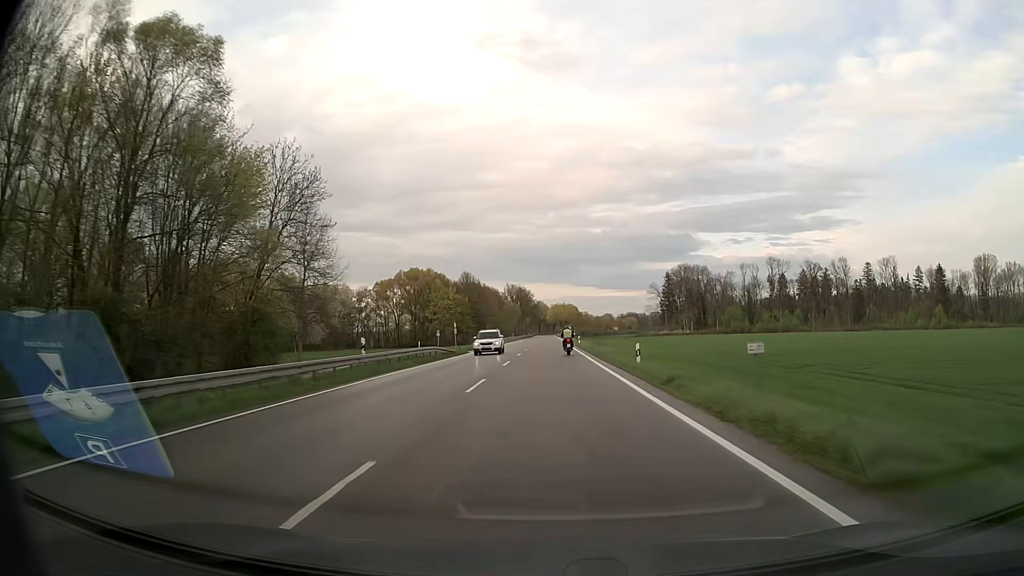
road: secondary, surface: asphalt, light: Day
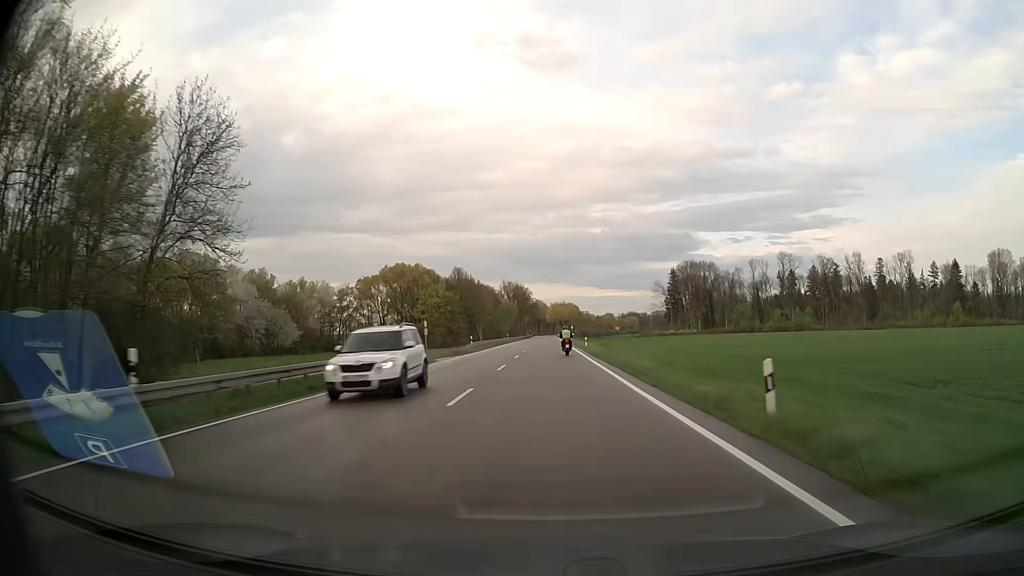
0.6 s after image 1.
(0.0, +14.7) m; 0°
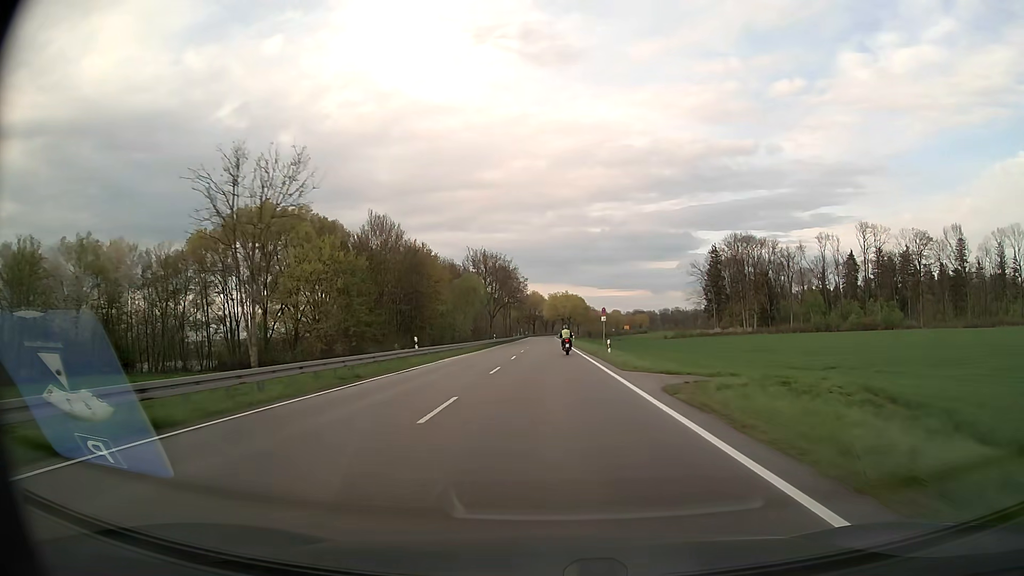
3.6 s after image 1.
(0.0, +74.8) m; 0°
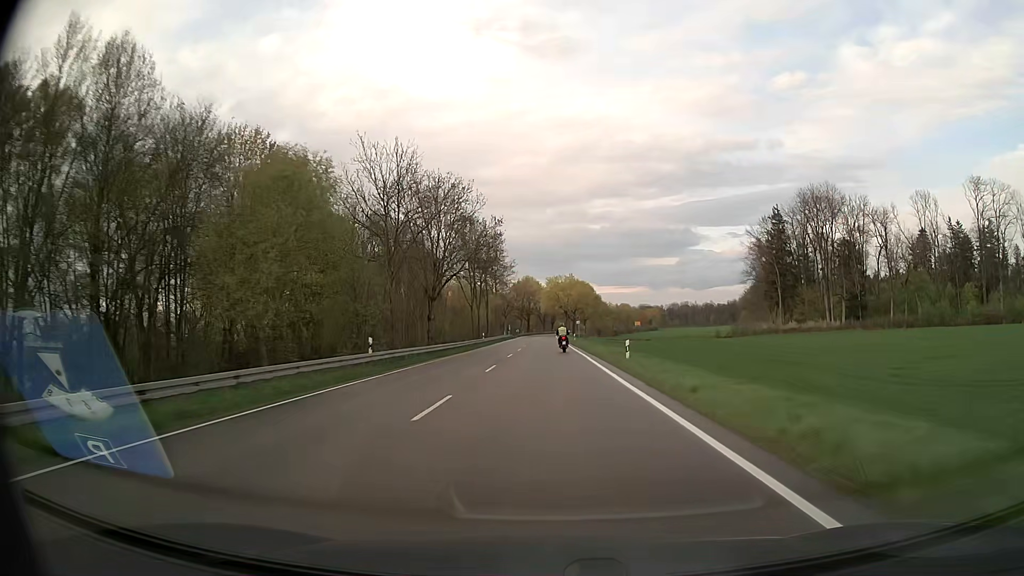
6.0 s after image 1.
(0.0, +60.2) m; 0°
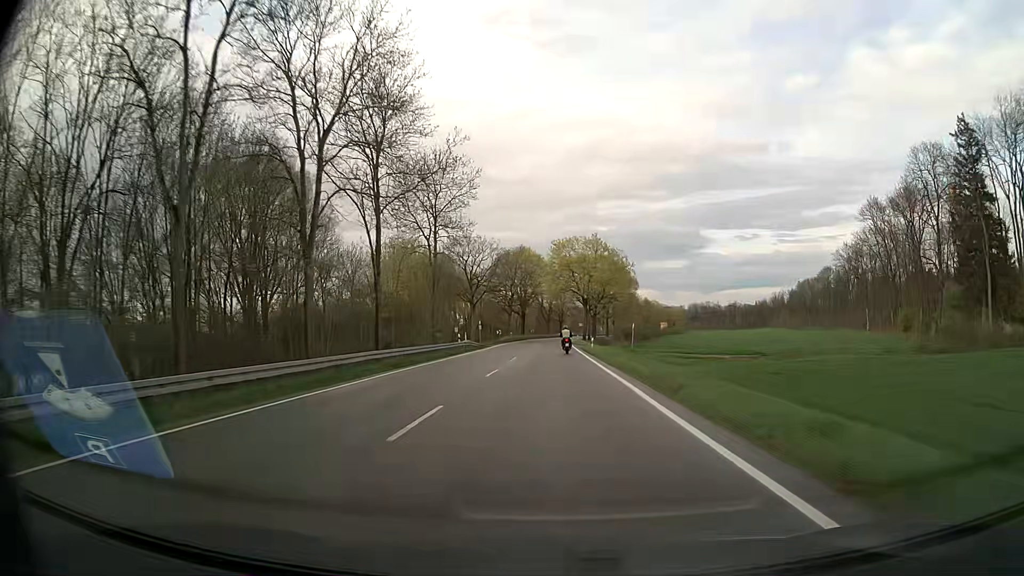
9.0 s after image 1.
(-0.3, +74.0) m; -1°
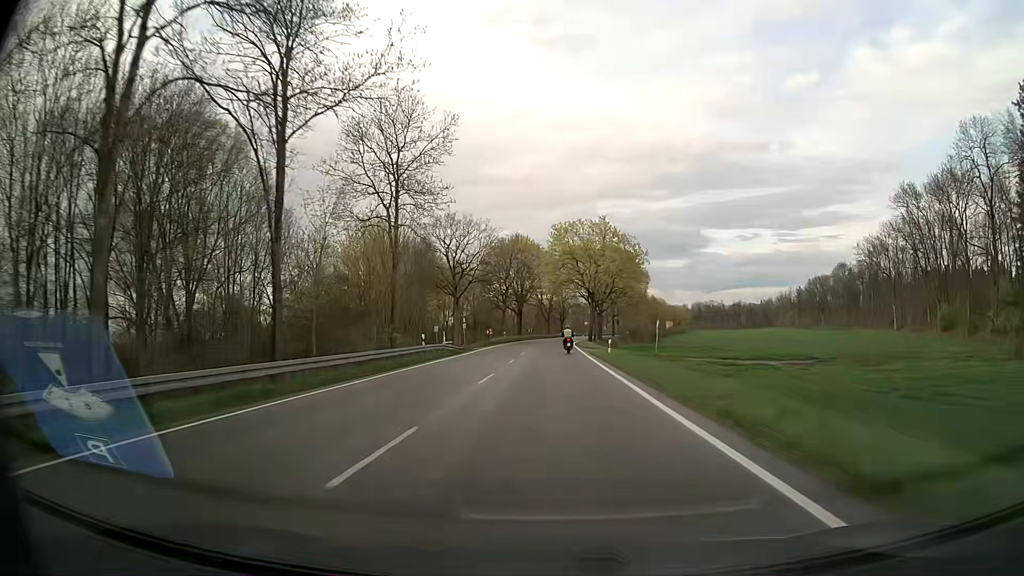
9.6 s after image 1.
(0.0, +14.7) m; 0°
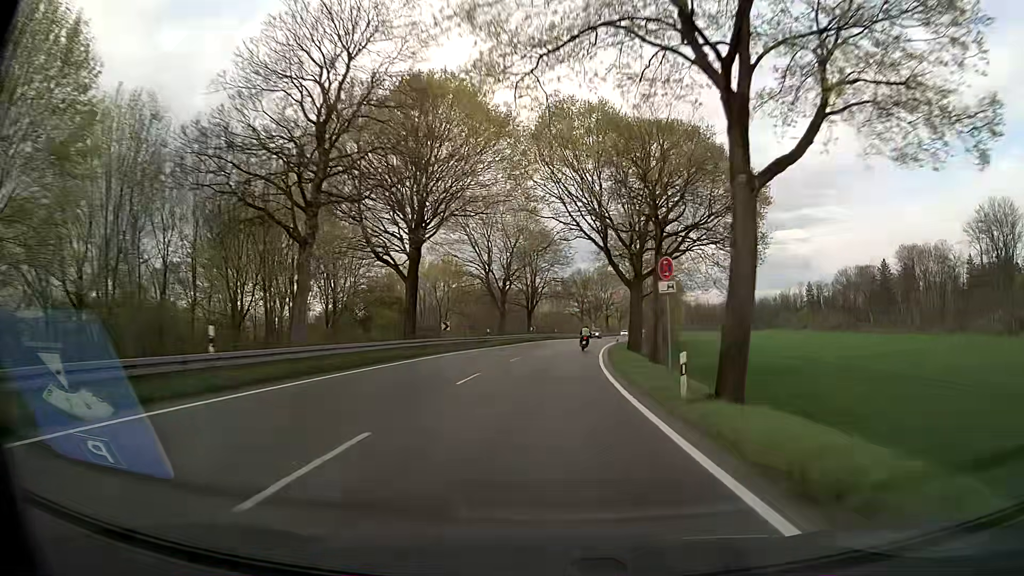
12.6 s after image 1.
(+0.9, +73.3) m; +3°
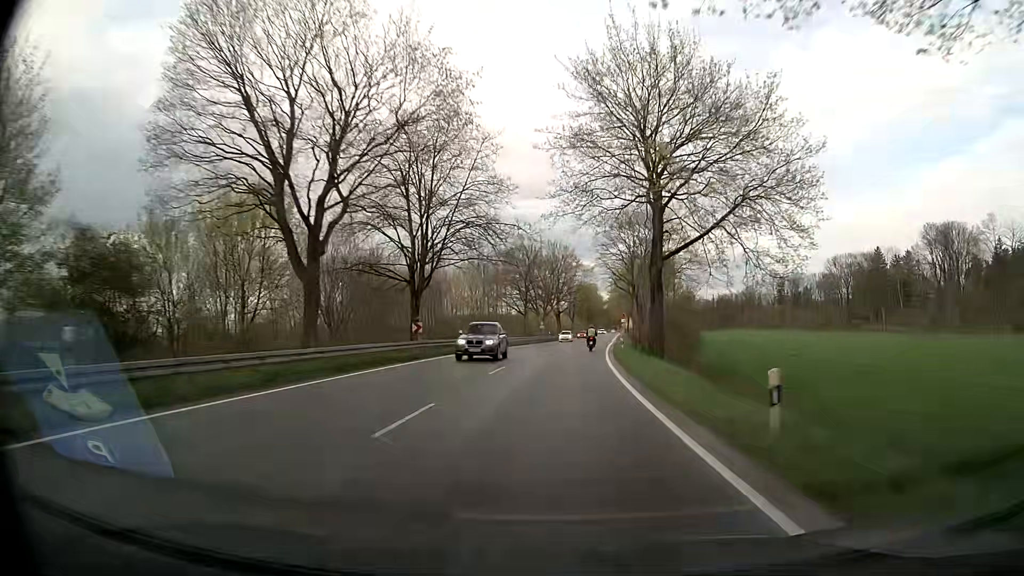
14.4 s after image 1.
(+1.6, +44.3) m; +5°
(0, +10) (+1, +20) (+1, +30) (+2, +40) (+3, +50) (+4, +60) (+5, +70) (+6, +80) (+7, +90) (+8, +100) m
